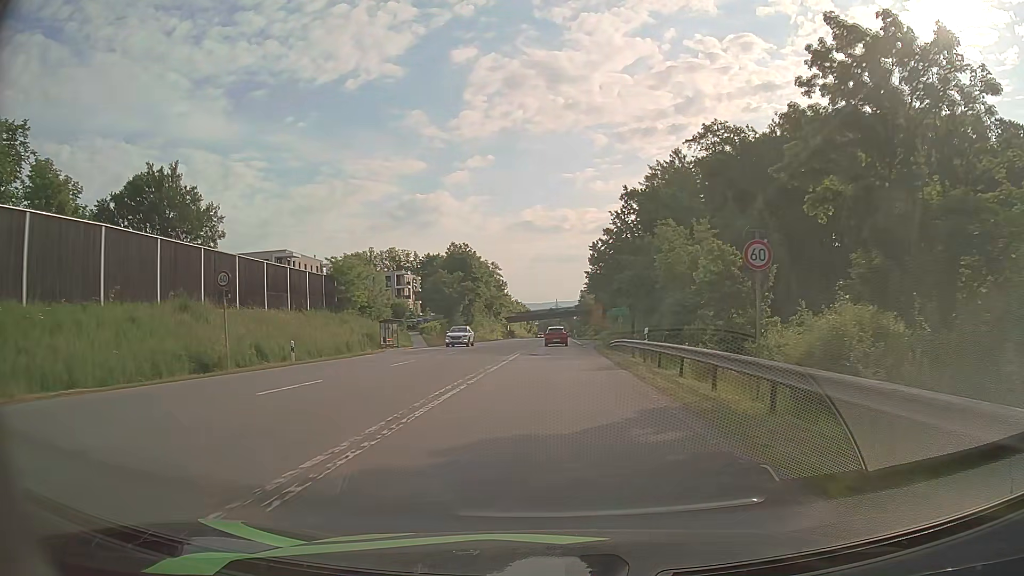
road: secondary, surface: asphalt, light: Day
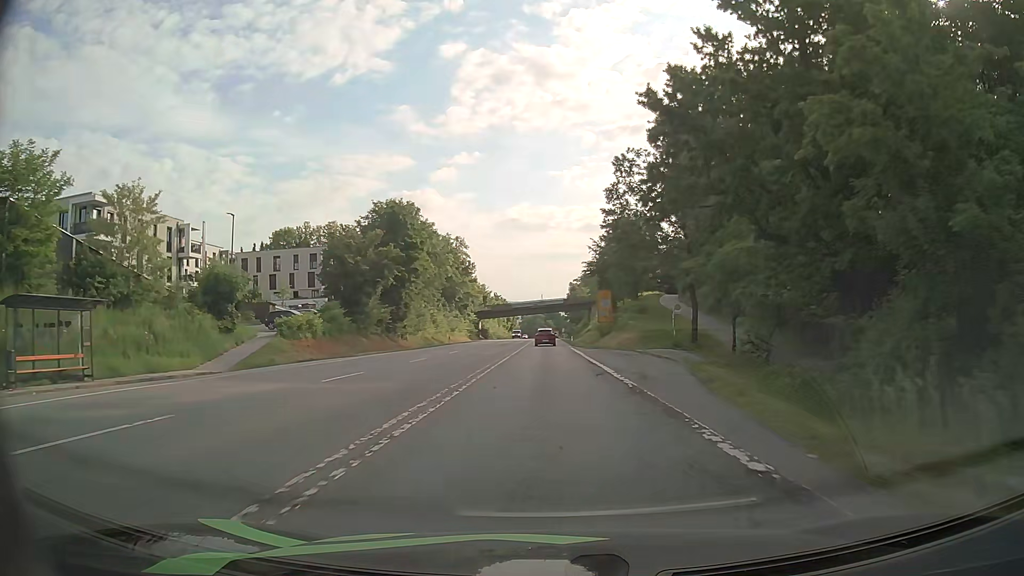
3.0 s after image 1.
(+0.5, +41.5) m; +1°
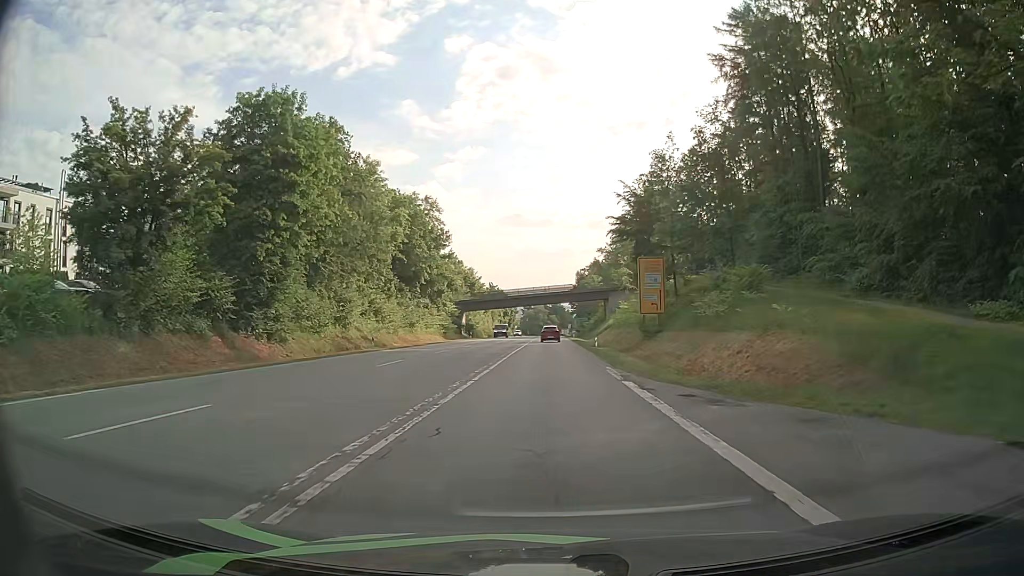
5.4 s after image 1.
(-0.1, +34.0) m; 0°
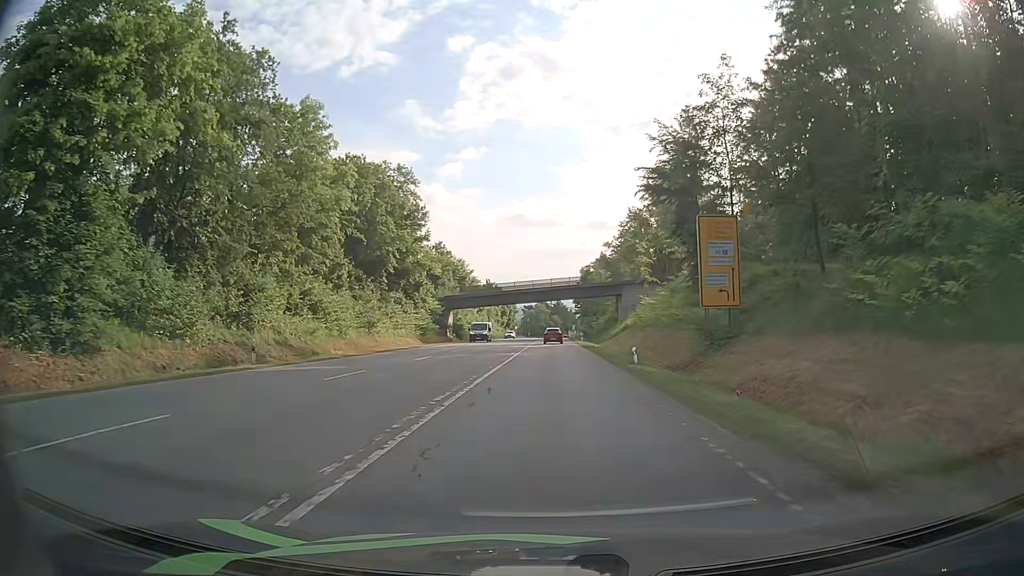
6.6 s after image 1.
(0.0, +17.7) m; 0°
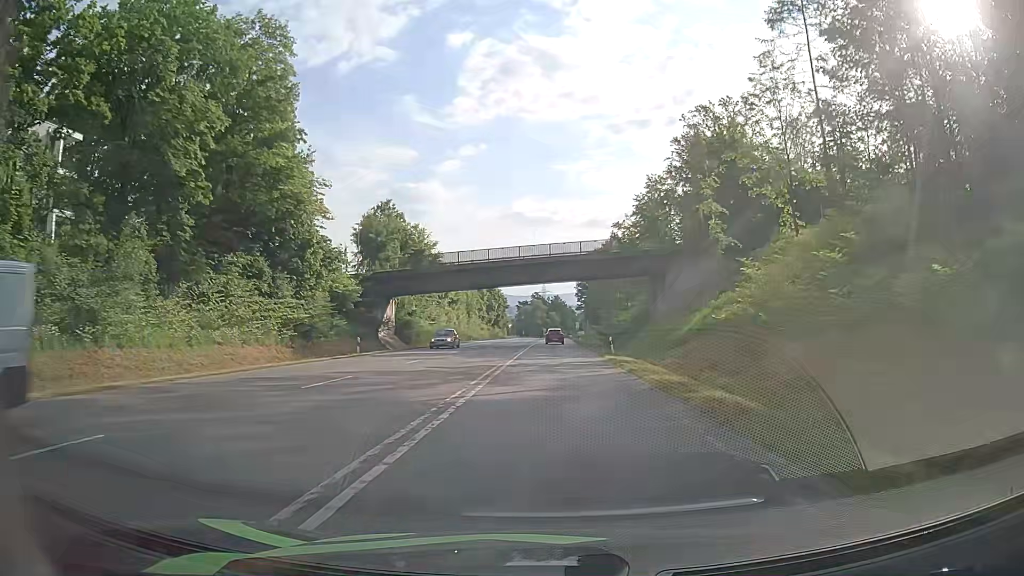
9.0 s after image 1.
(-0.1, +36.6) m; 0°
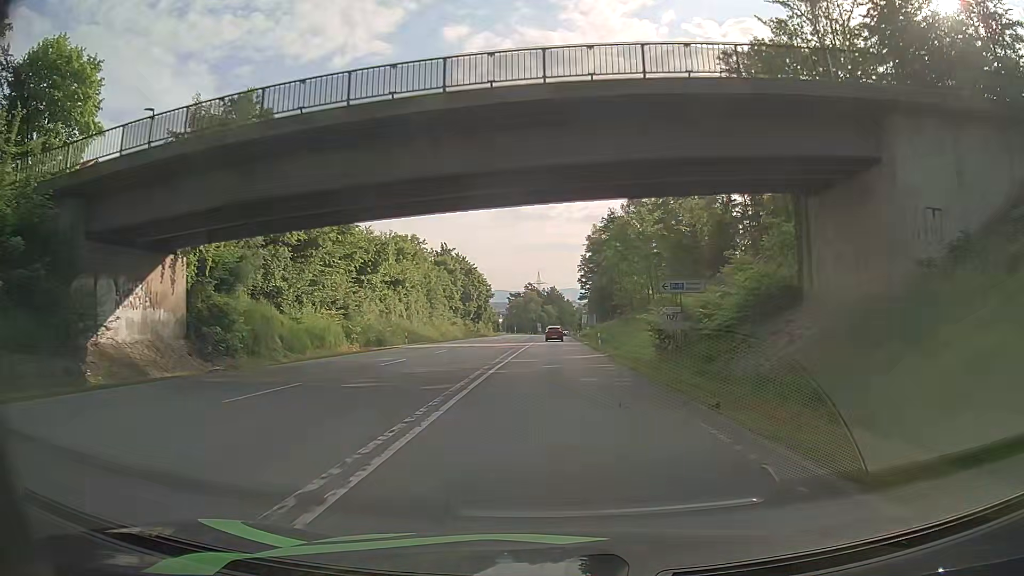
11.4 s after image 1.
(0.0, +38.1) m; 0°
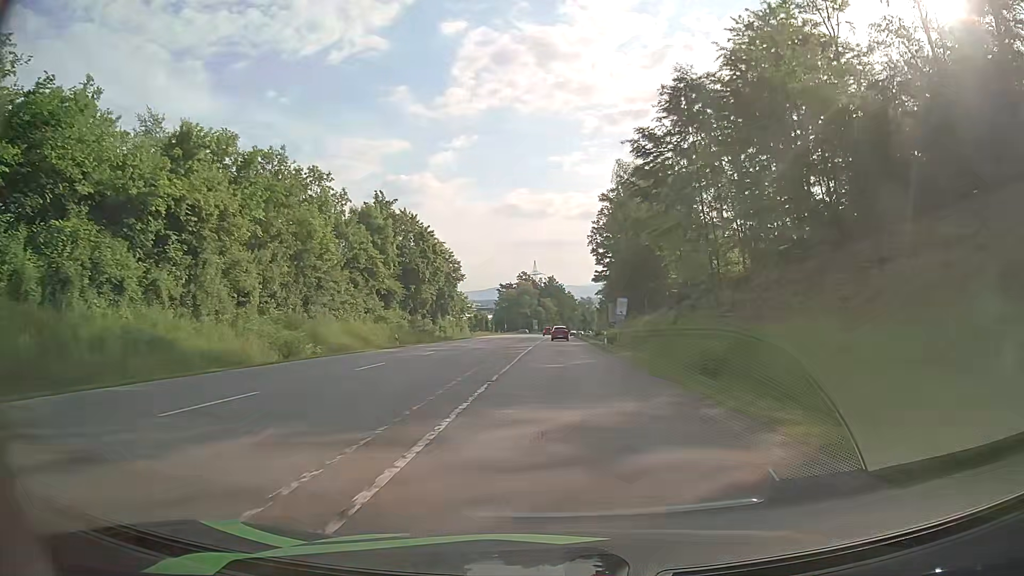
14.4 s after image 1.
(0.0, +48.3) m; 0°
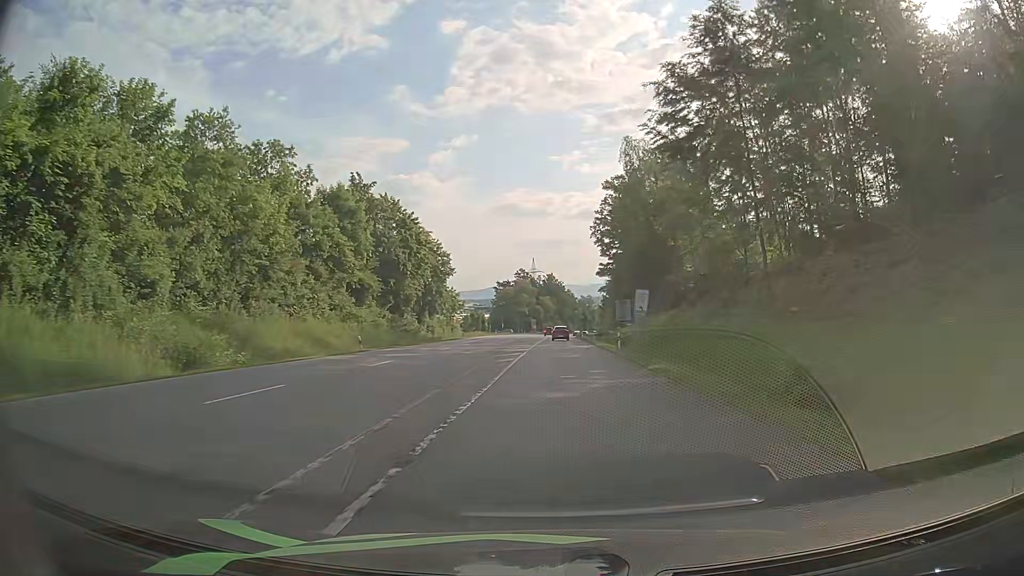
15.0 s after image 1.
(0.0, +9.7) m; 0°
(0, +10) (0, +20) (0, +30) (0, +40) (0, +50) (0, +60) (0, +70) (0, +80) (+1, +90) (+1, +100) m
